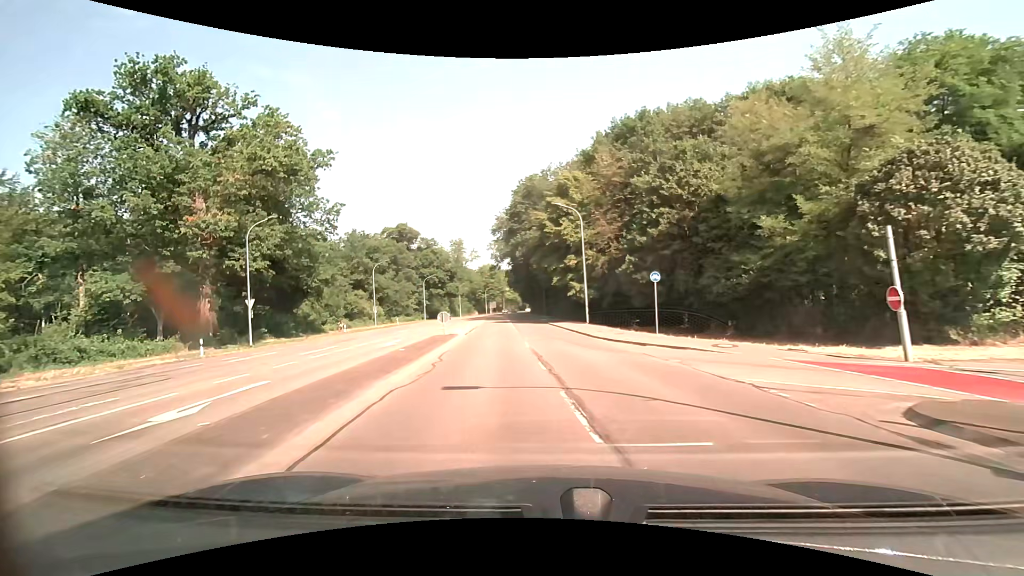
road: secondary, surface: asphalt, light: Day
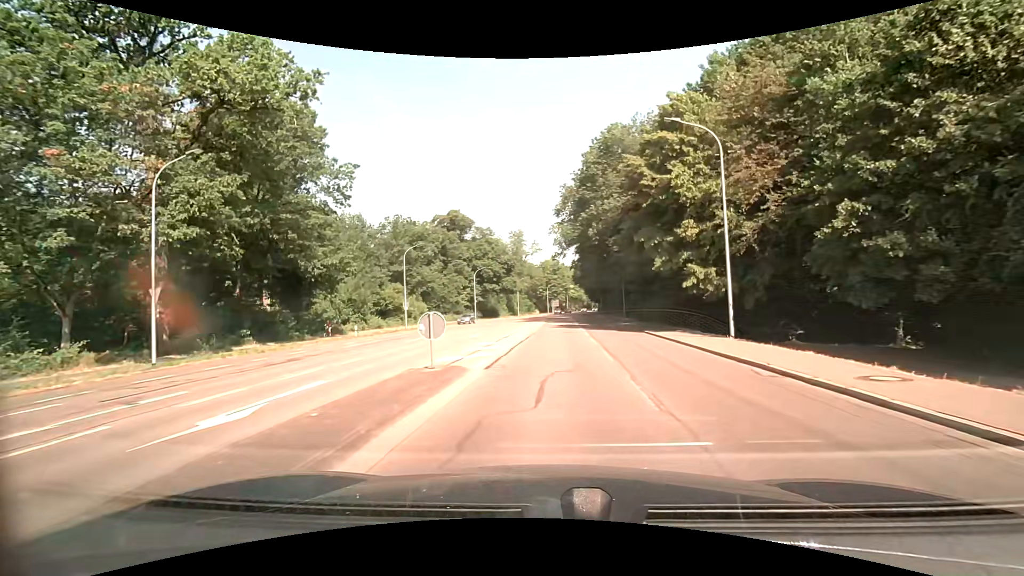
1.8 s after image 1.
(-1.4, +16.4) m; -7°
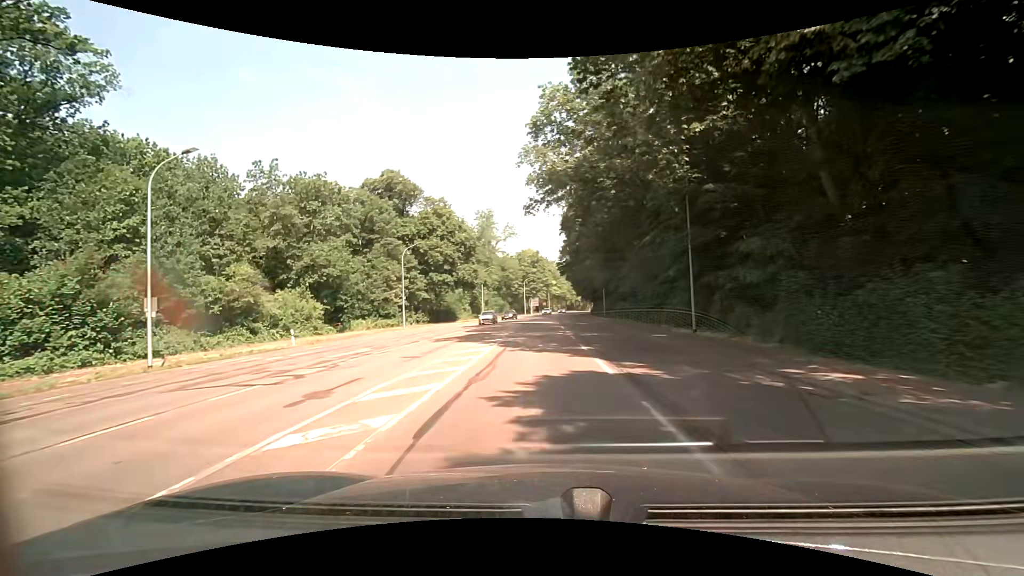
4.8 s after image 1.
(+1.0, +33.0) m; +2°
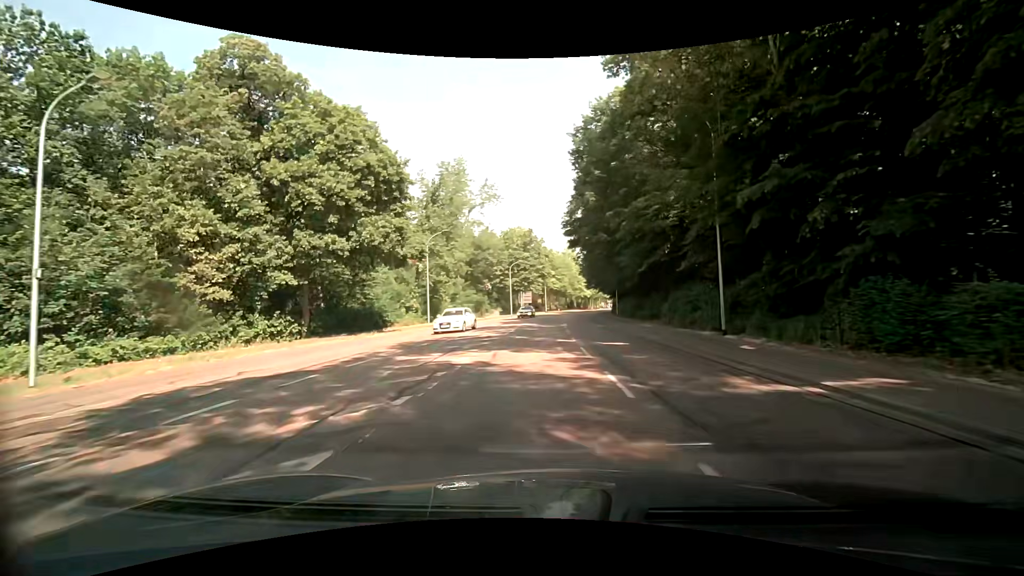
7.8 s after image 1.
(-0.2, +39.2) m; 0°
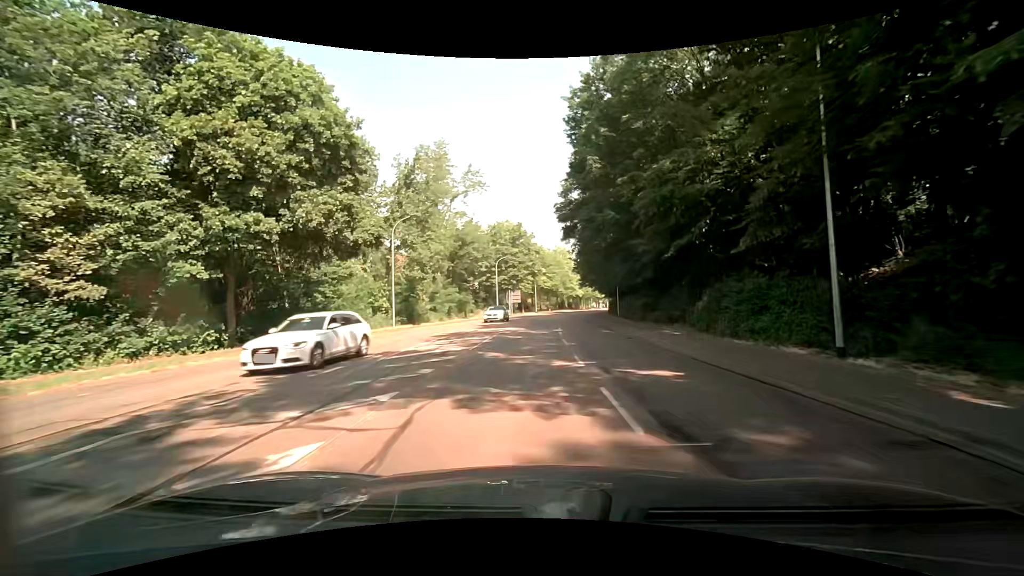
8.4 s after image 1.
(+0.1, +8.2) m; +1°
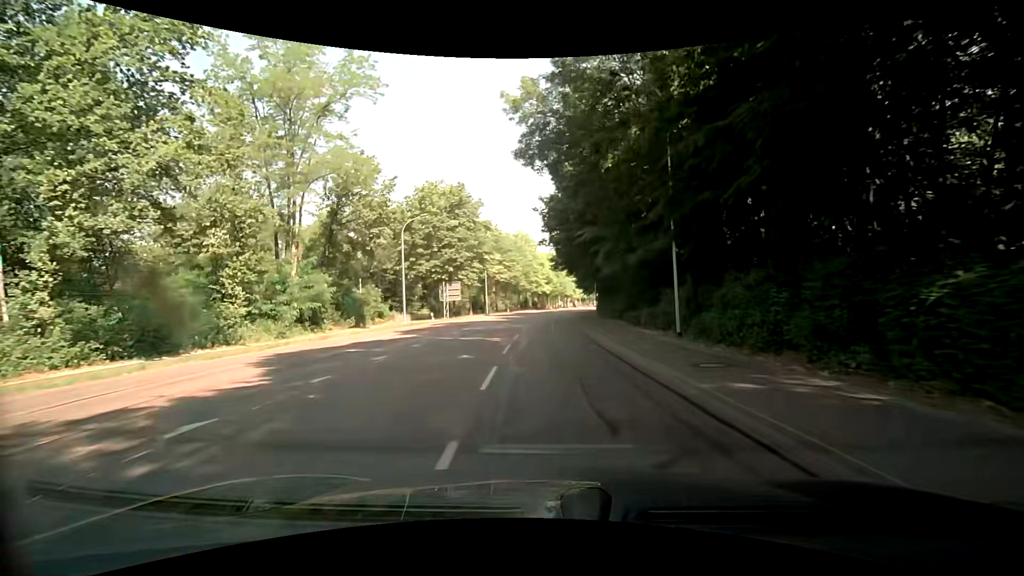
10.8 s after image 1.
(+1.7, +33.4) m; +3°
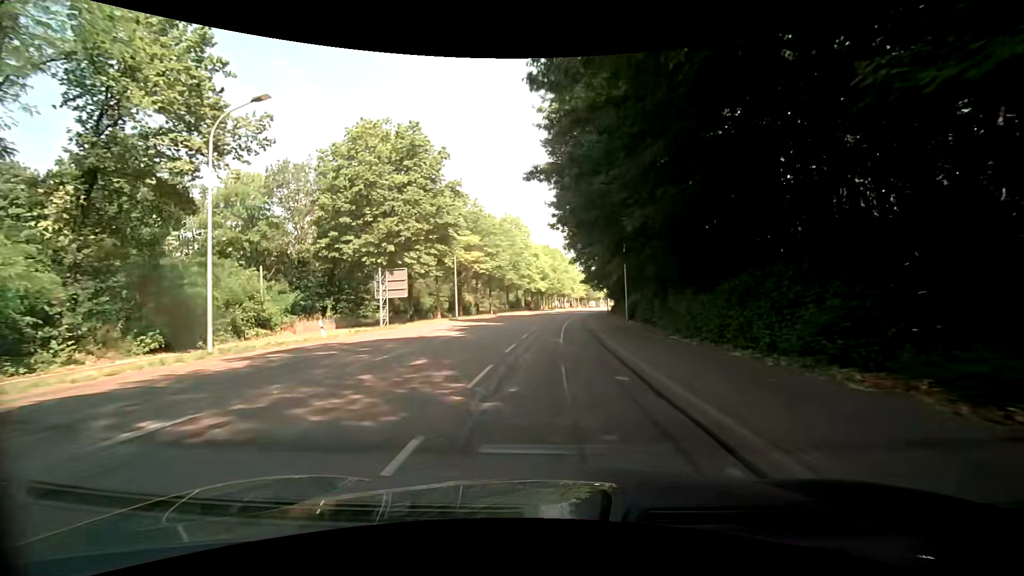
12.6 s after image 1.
(+0.3, +23.7) m; +2°
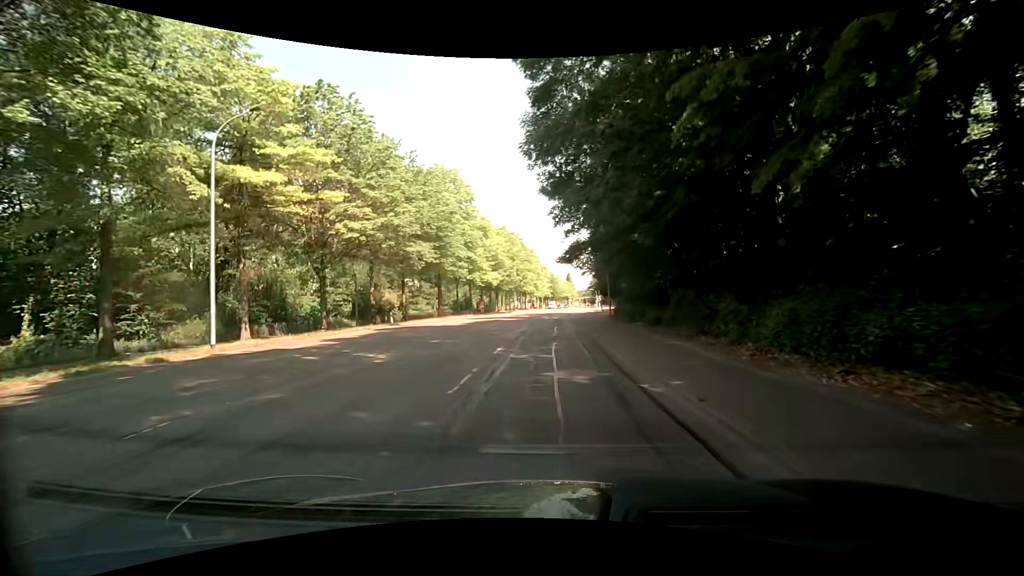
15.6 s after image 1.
(+1.1, +36.1) m; +4°
(0, +10) (0, +20) (+1, +30) (+1, +40) (+2, +50) (+2, +60) (+3, +70) (+4, +80) (+5, +90) (+6, +100) m
